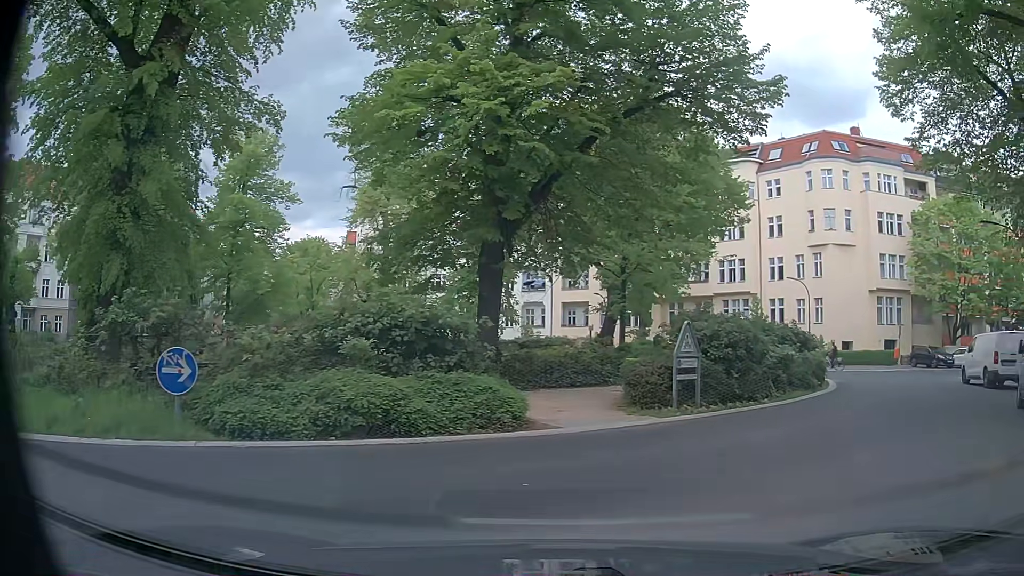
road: residential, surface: asphalt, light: Day
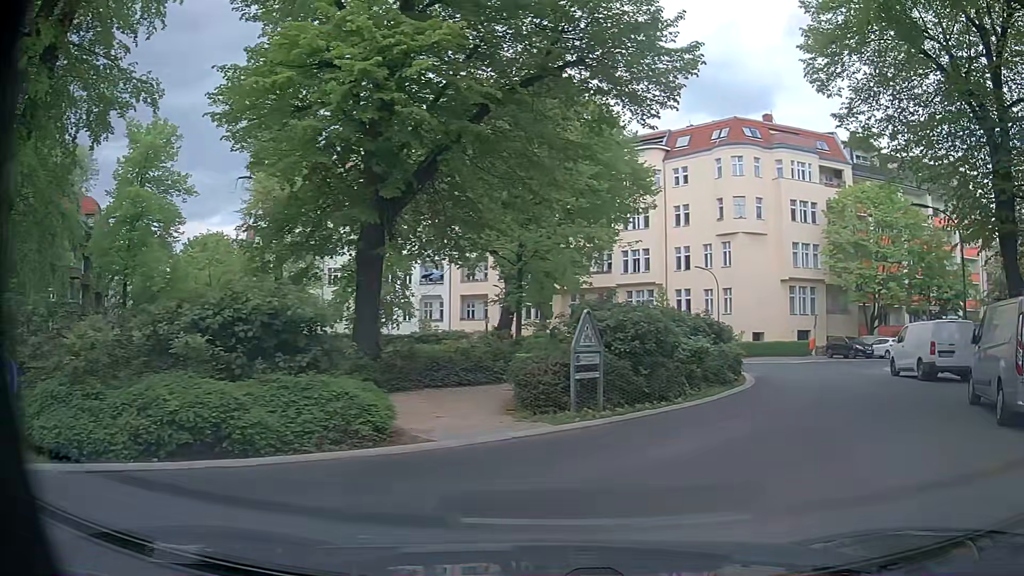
(+0.2, +1.9) m; +8°
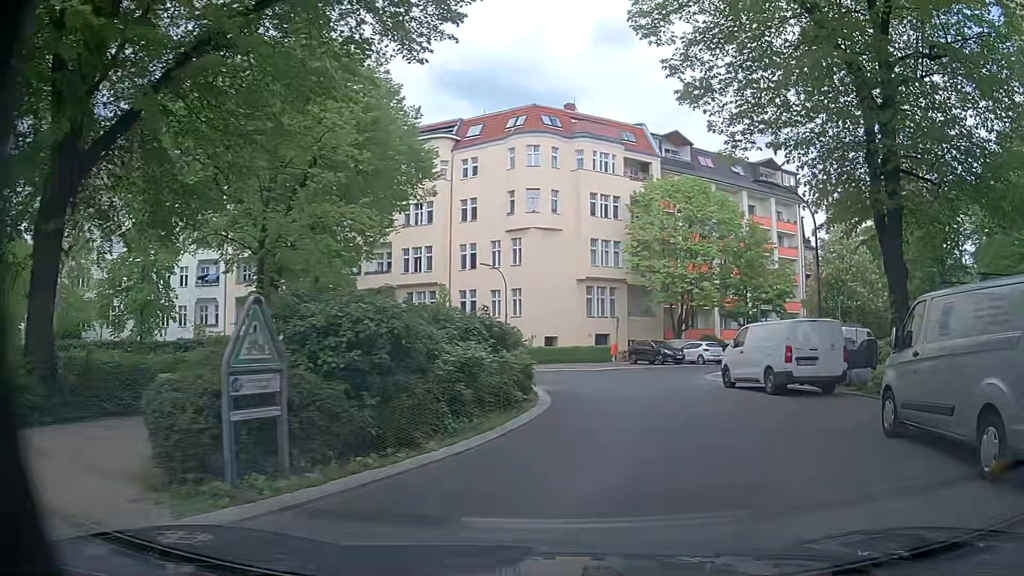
(+0.8, +4.9) m; +18°
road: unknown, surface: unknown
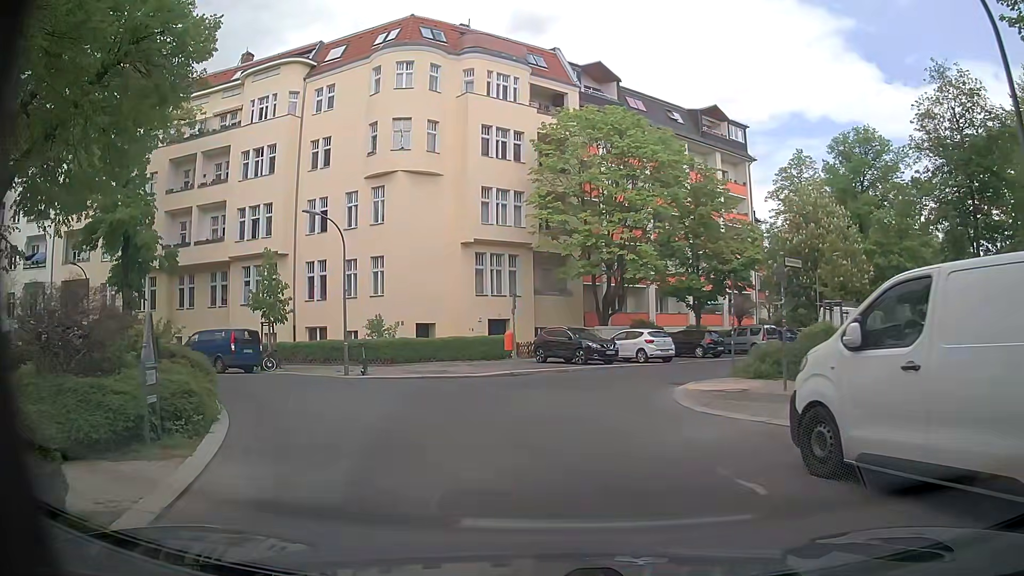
(+1.8, +14.2) m; +7°
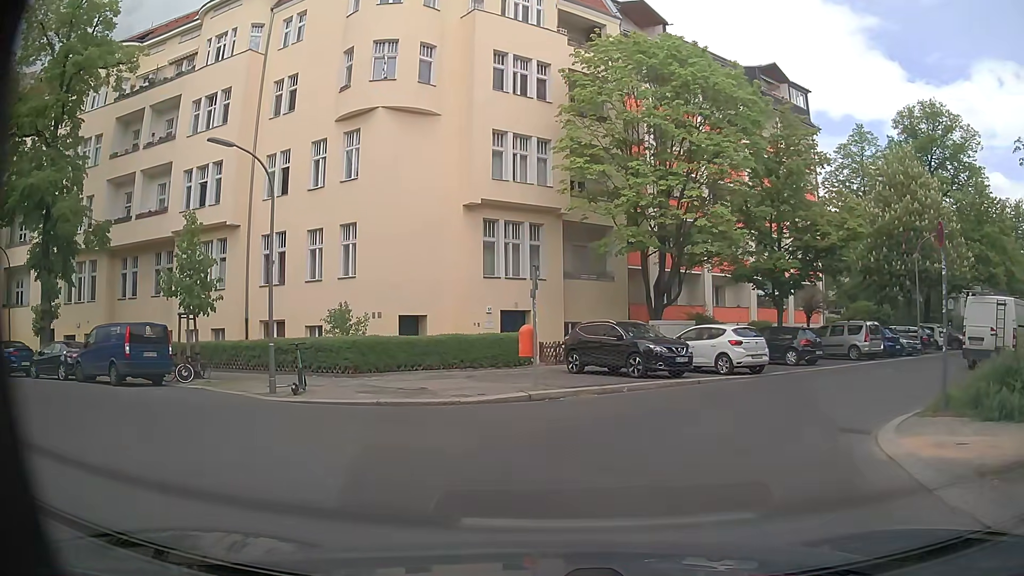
(-0.3, +9.6) m; -1°
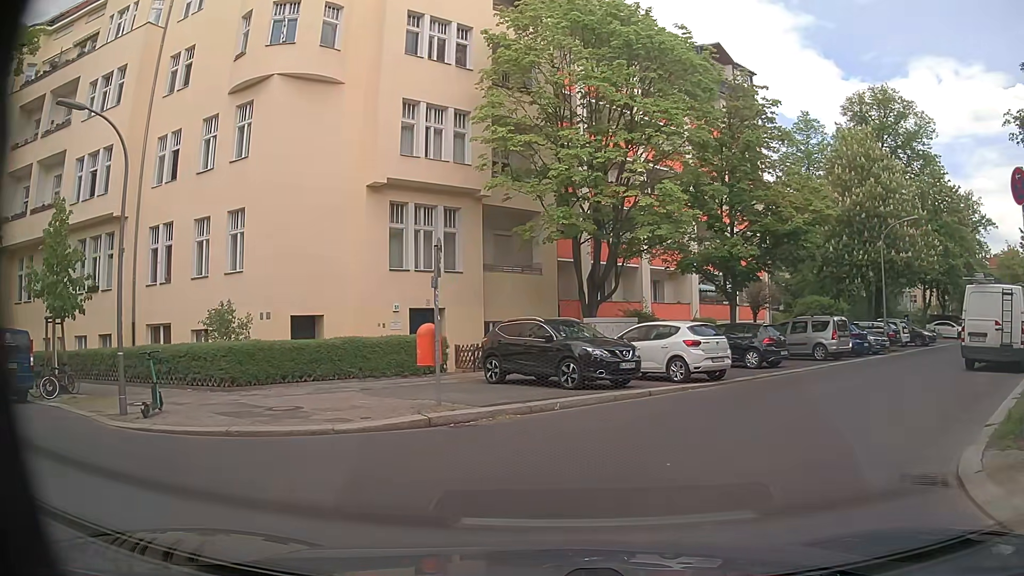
(+0.1, +3.7) m; +6°
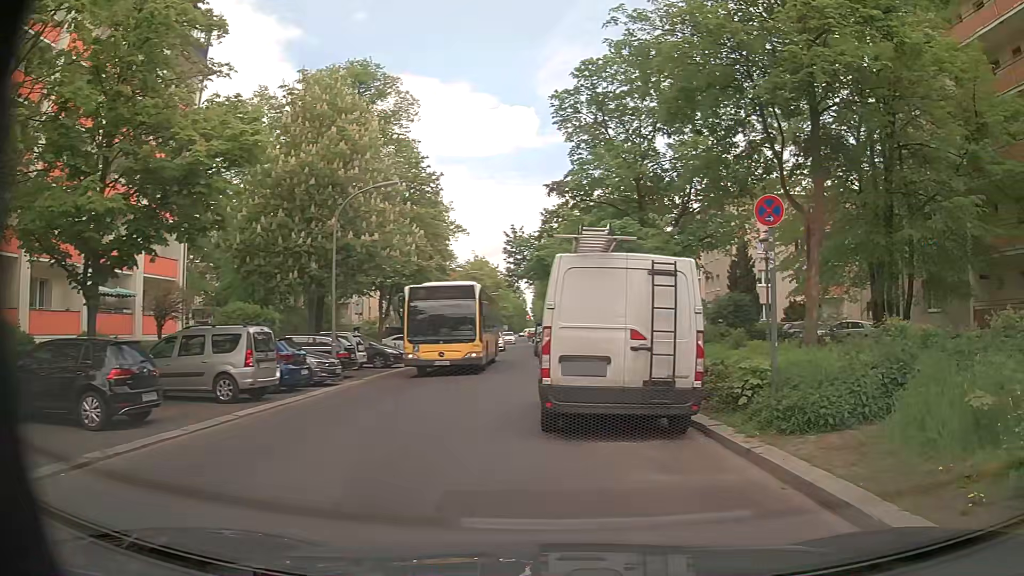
(+3.0, +10.4) m; +45°
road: residential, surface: asphalt
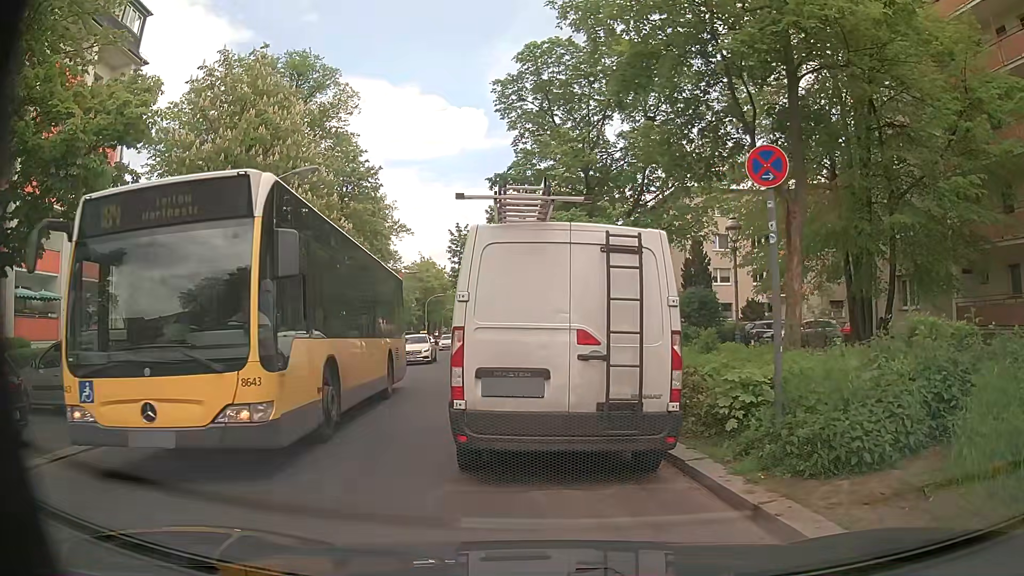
(+0.2, +2.2) m; +7°
